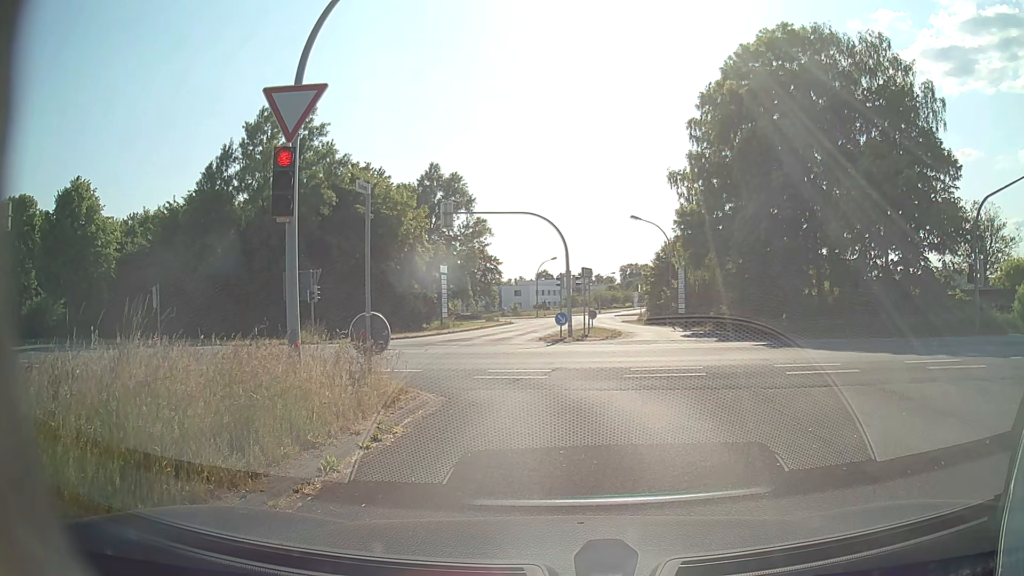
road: tertiary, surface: asphalt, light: Day
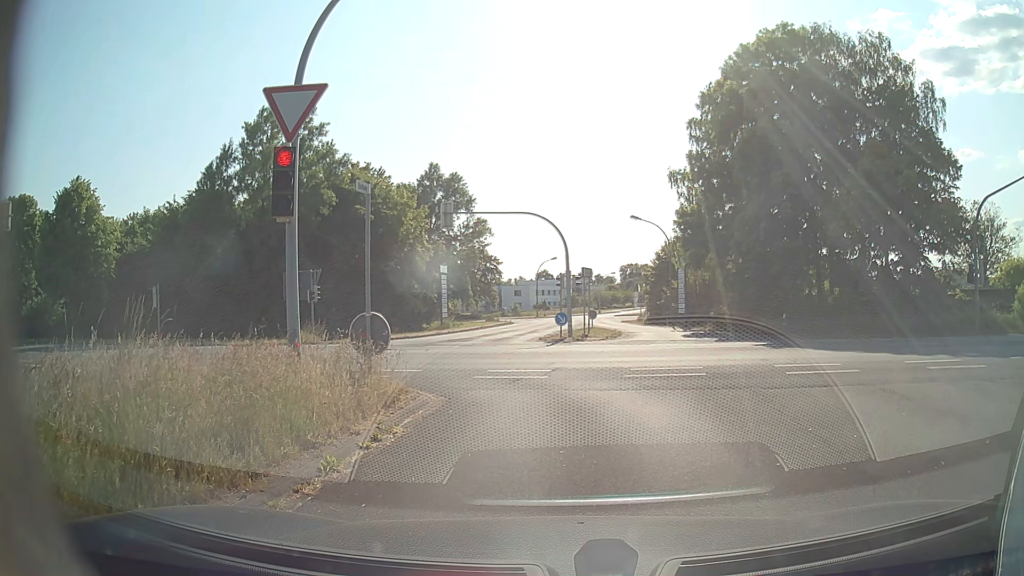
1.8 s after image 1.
(0.0, 0.0) m; 0°
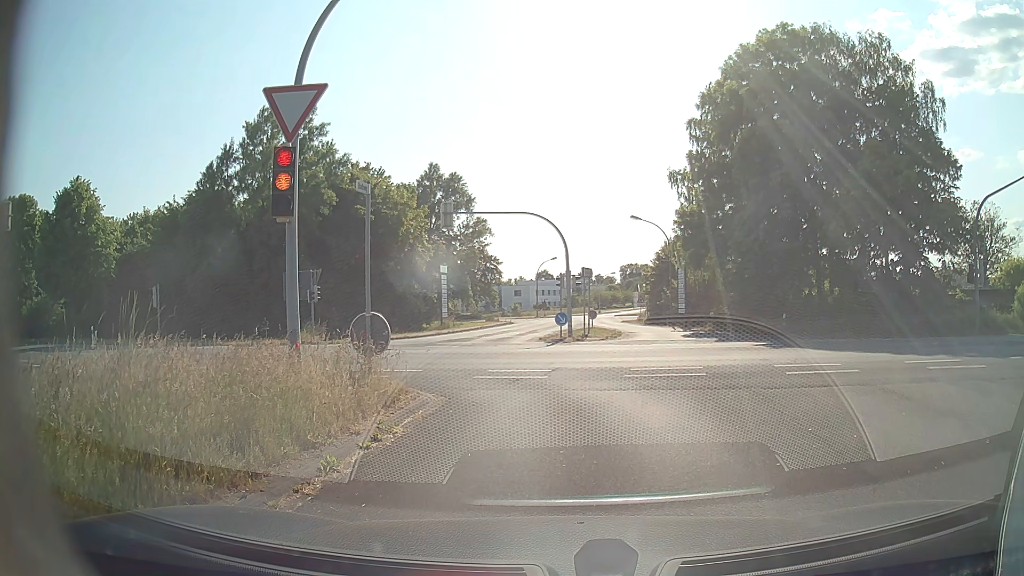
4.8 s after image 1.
(0.0, 0.0) m; 0°
